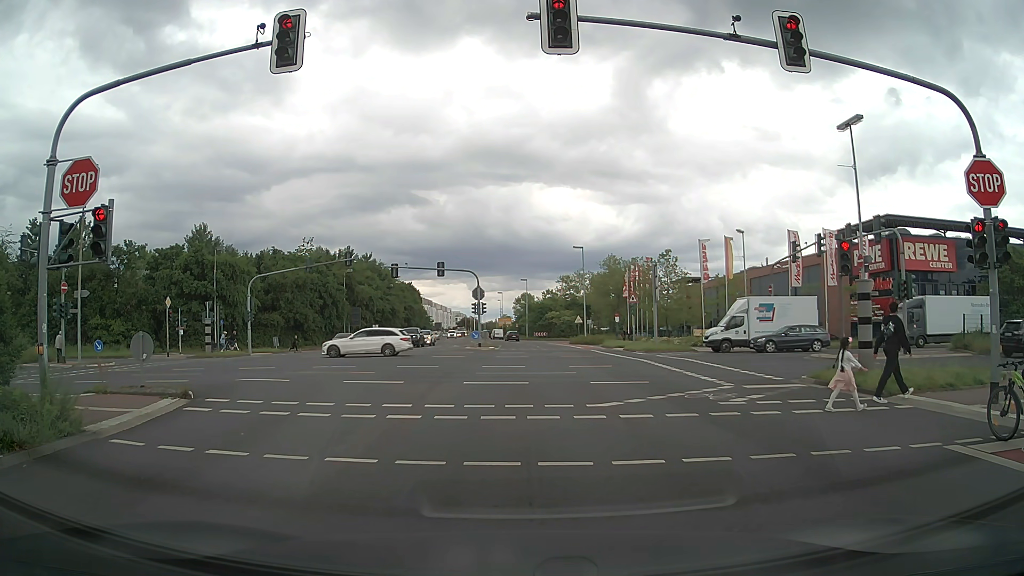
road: secondary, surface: asphalt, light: Day
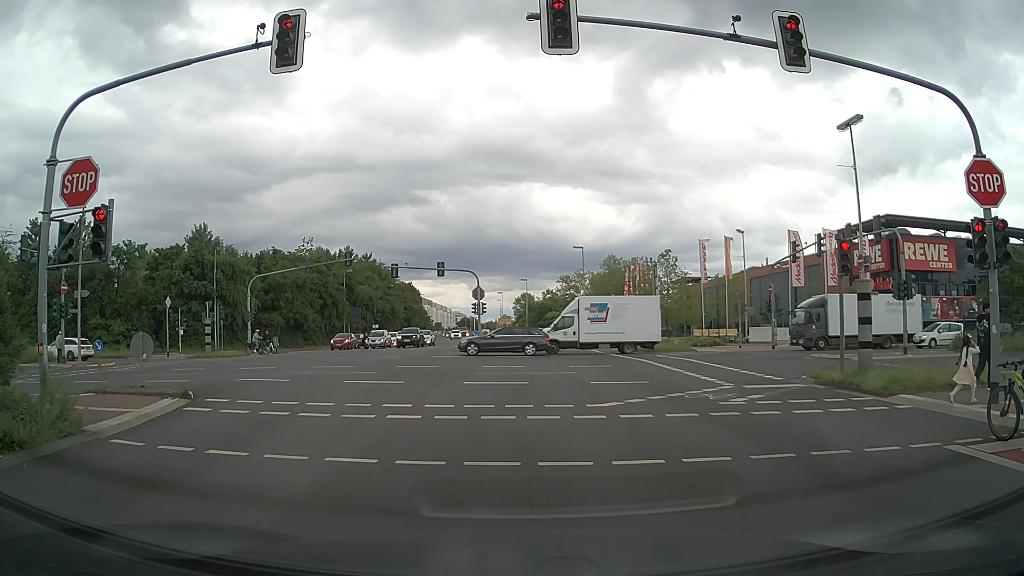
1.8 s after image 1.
(0.0, 0.0) m; 0°
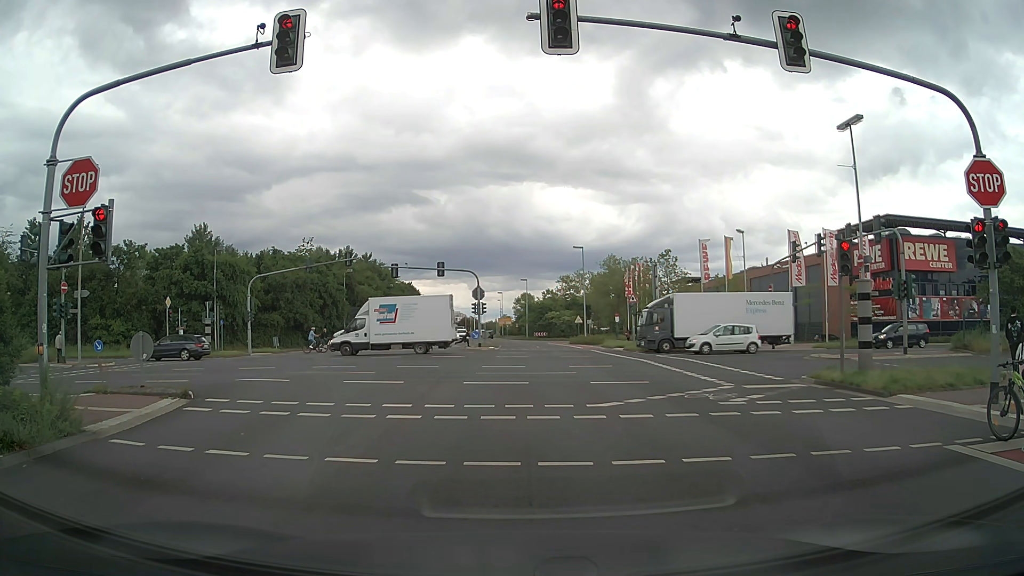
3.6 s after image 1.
(0.0, 0.0) m; 0°
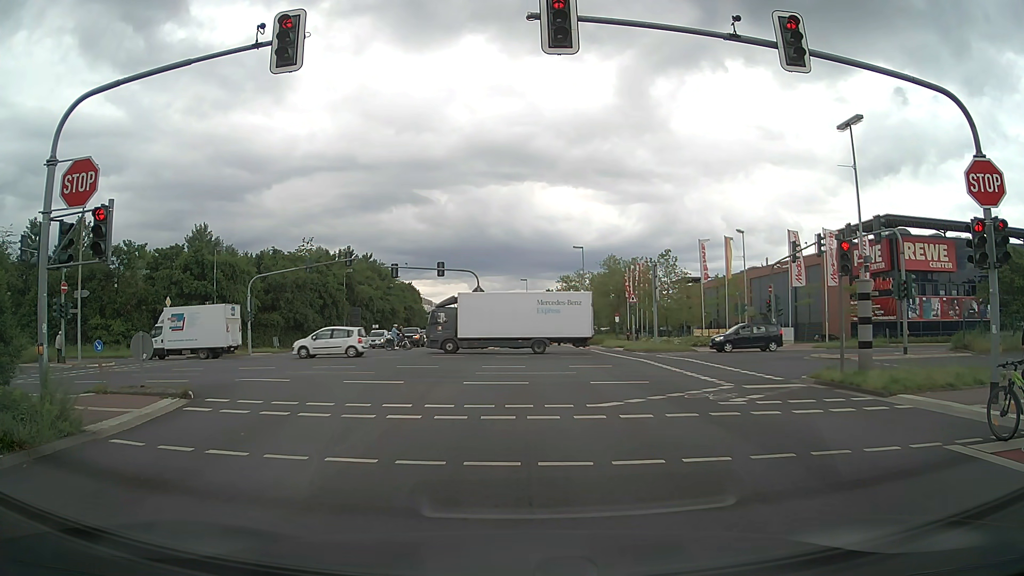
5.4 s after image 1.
(0.0, 0.0) m; 0°
